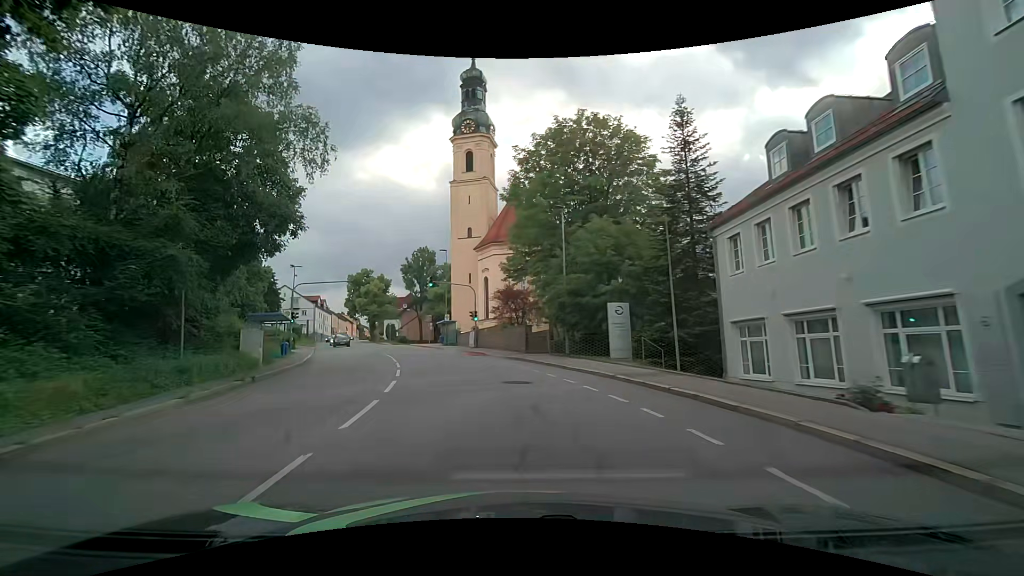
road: tertiary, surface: asphalt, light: Day
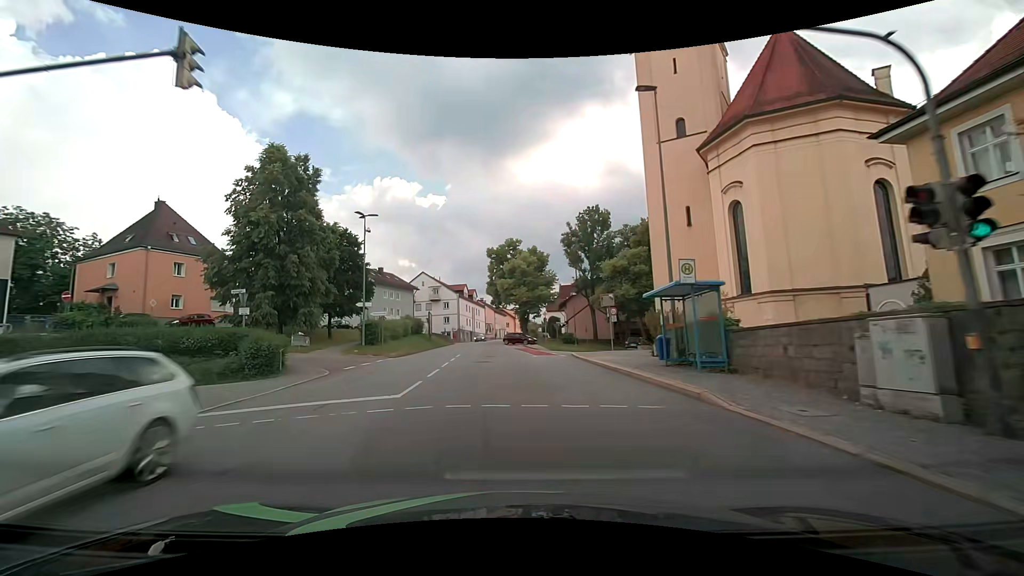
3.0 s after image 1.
(-6.4, +35.2) m; -20°
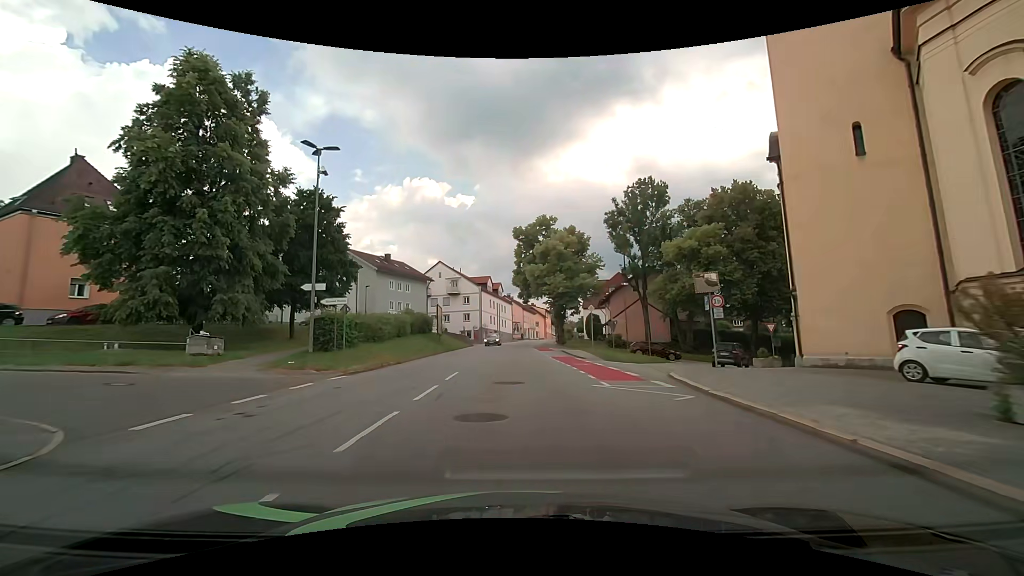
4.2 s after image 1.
(-0.6, +14.5) m; -3°
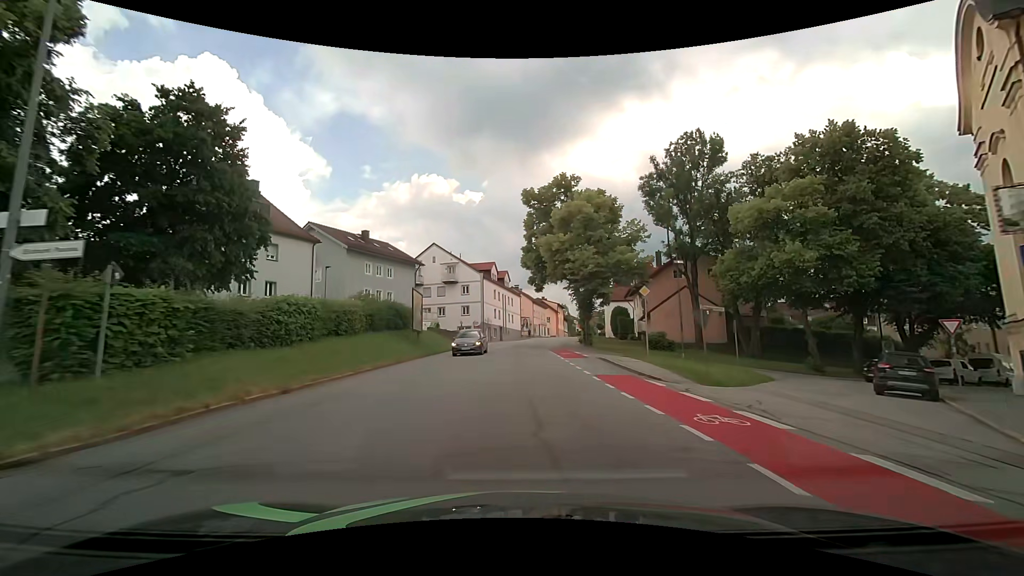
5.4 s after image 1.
(-0.3, +14.5) m; -2°
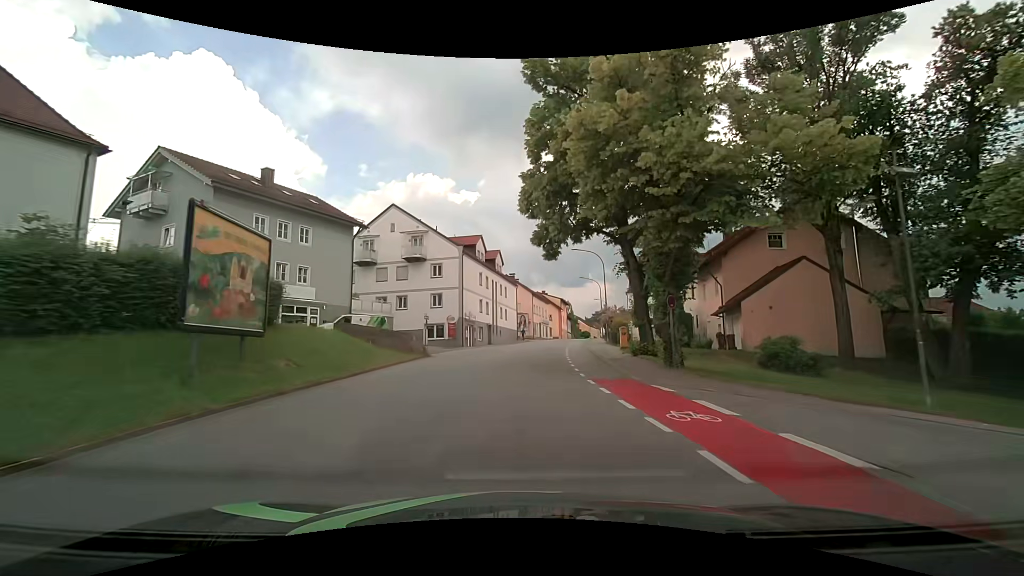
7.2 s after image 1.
(+0.1, +21.9) m; +1°
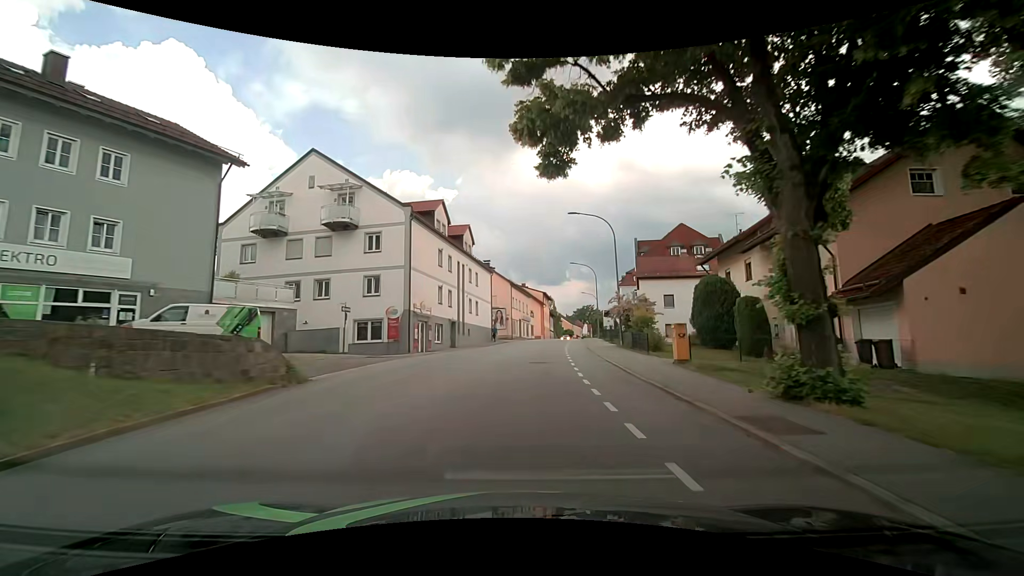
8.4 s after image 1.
(+0.3, +14.6) m; +2°
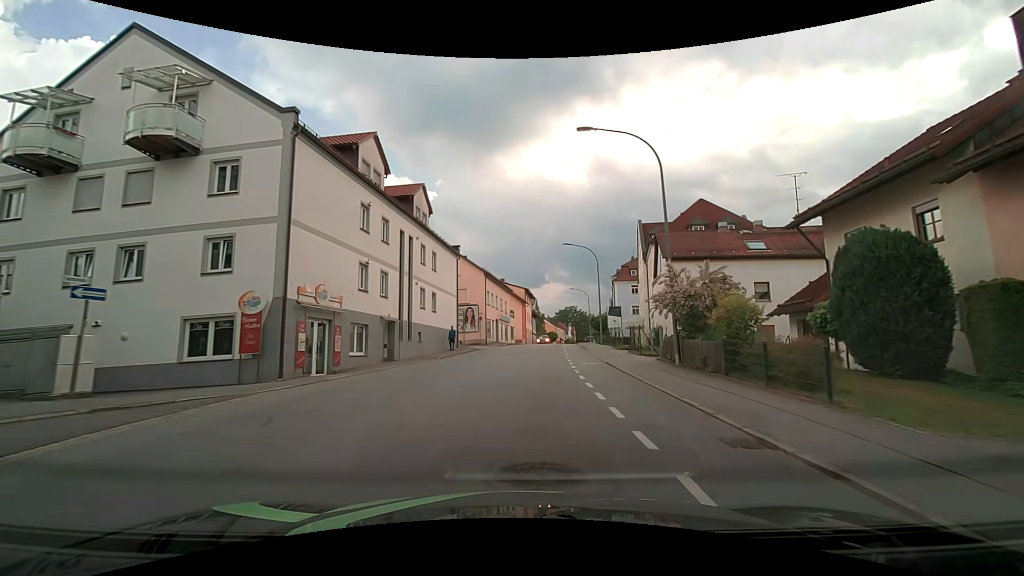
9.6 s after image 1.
(+0.3, +14.6) m; +3°
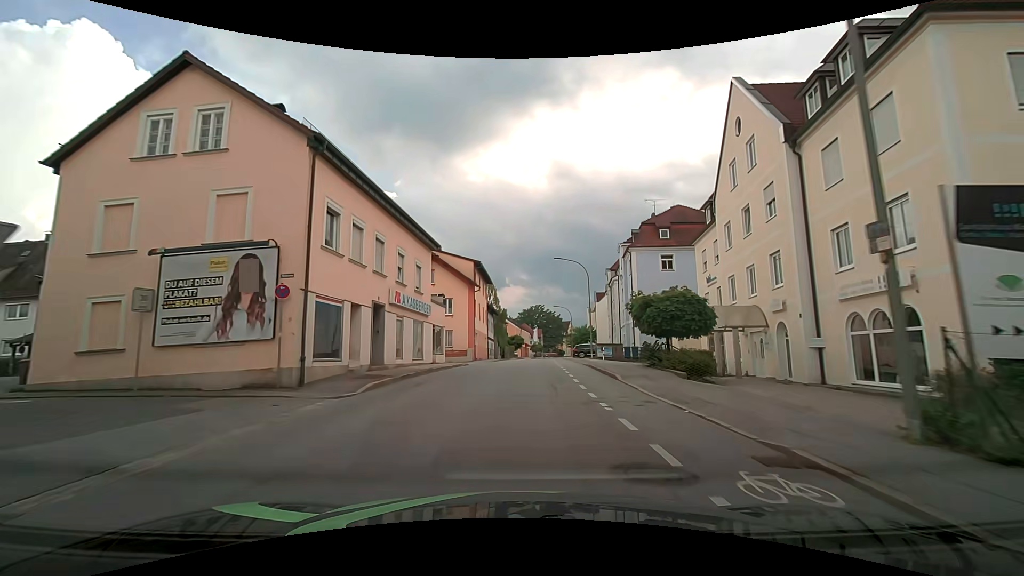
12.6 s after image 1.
(+1.6, +36.1) m; +4°
(0, +10) (+1, +20) (+1, +30) (+1, +40) (+2, +50) (+3, +60) (+3, +70) (+4, +80) (+5, +90) (+6, +100) m
